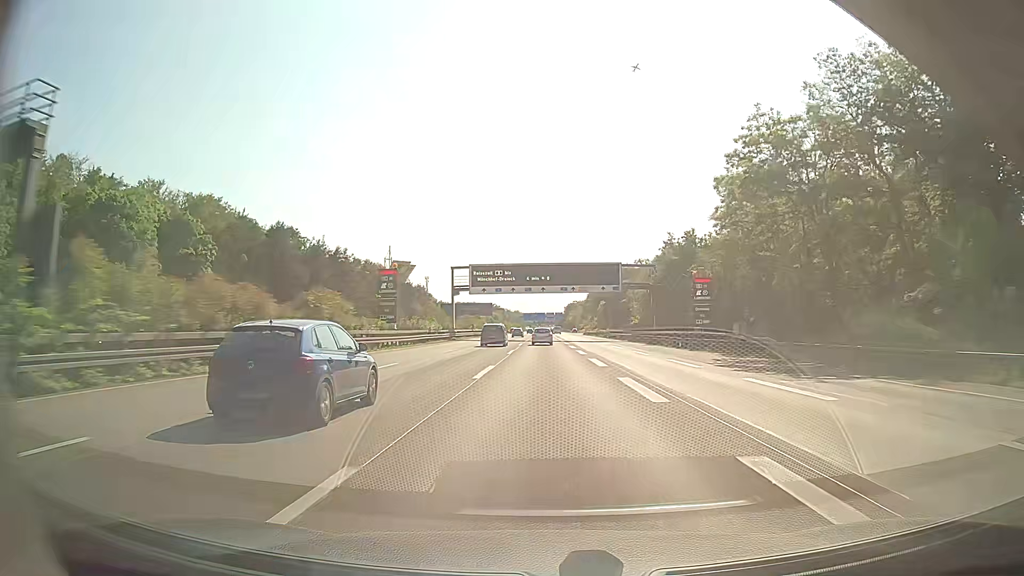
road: motorway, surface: asphalt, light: Day
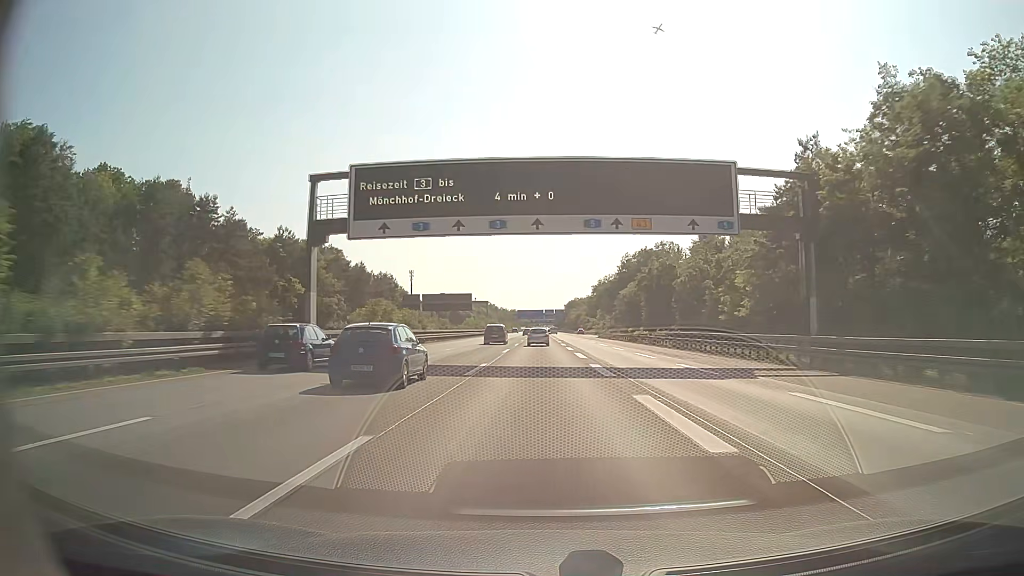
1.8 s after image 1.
(+0.1, +52.3) m; 0°
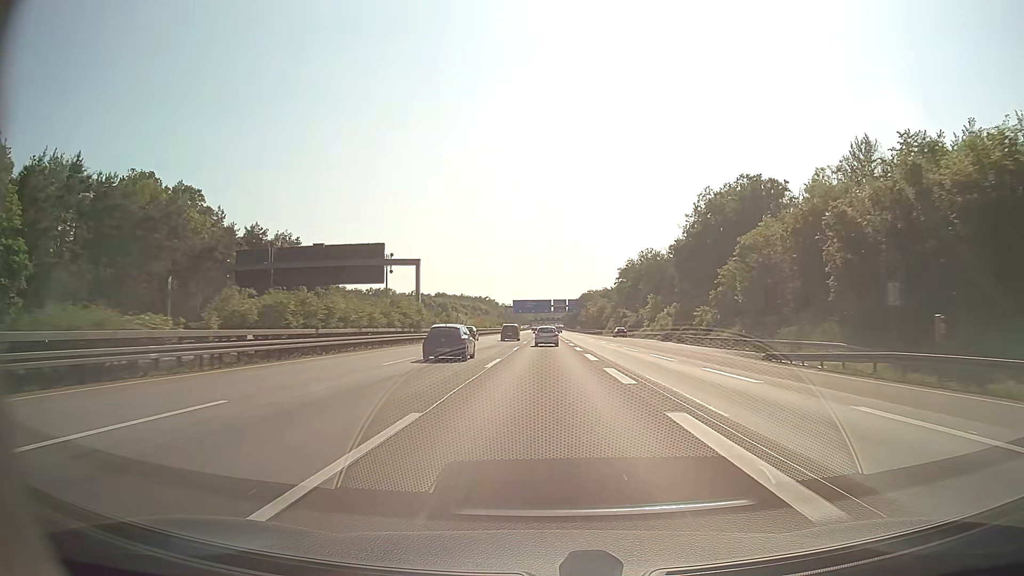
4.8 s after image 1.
(-0.3, +87.1) m; 0°
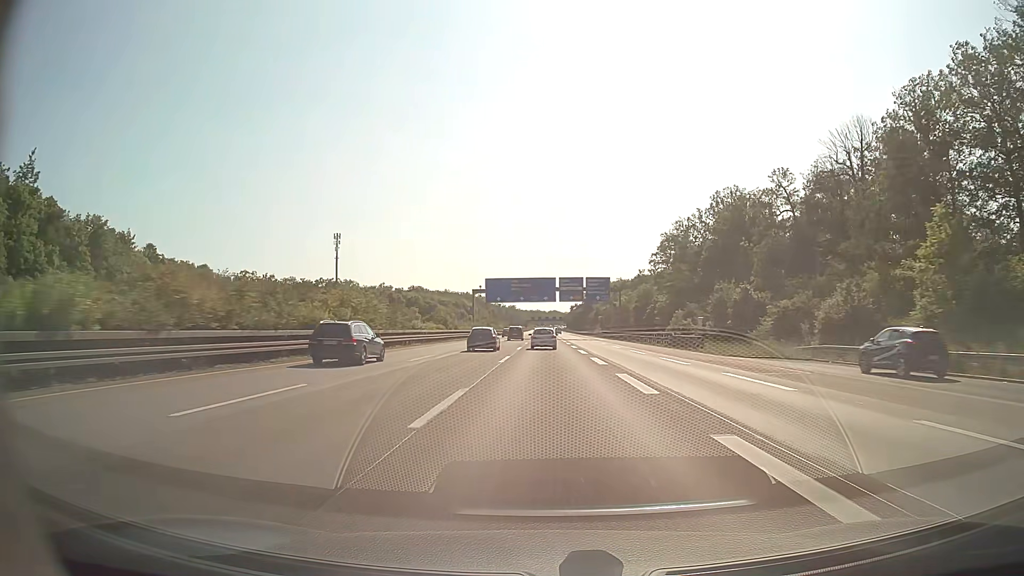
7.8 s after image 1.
(+0.1, +86.1) m; 0°
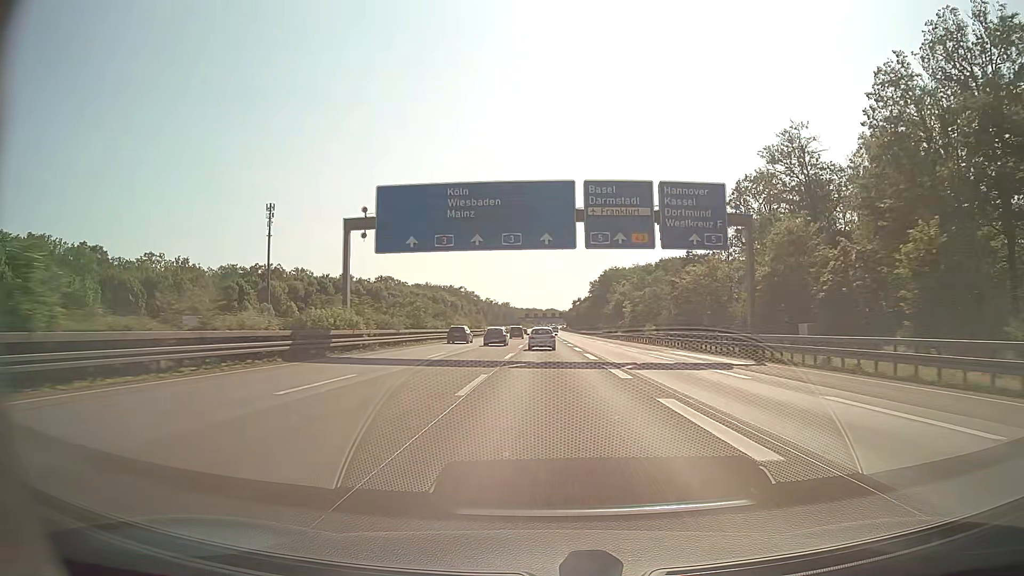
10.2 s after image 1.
(+0.2, +67.9) m; 0°
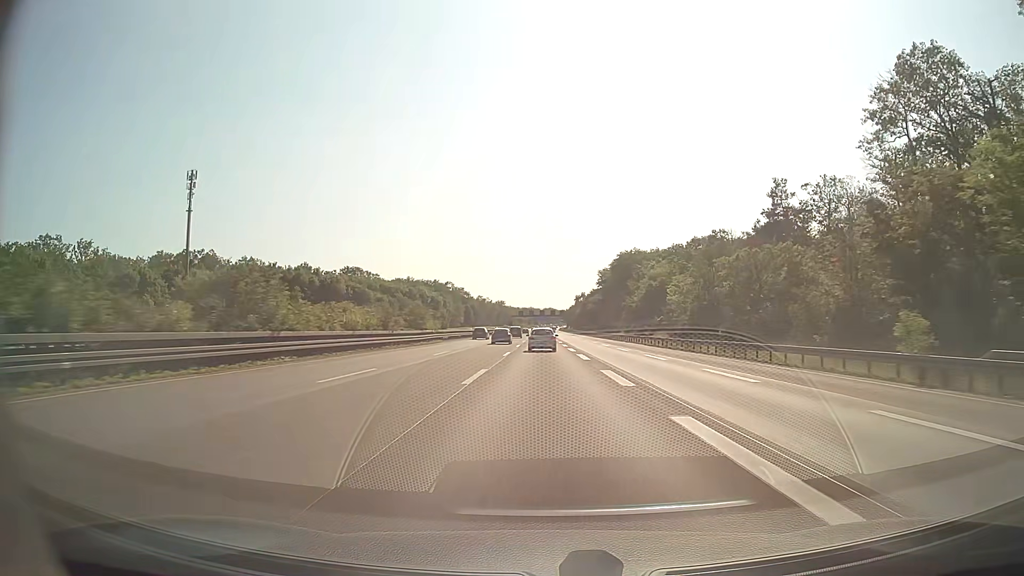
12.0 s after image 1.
(+0.1, +50.3) m; 0°
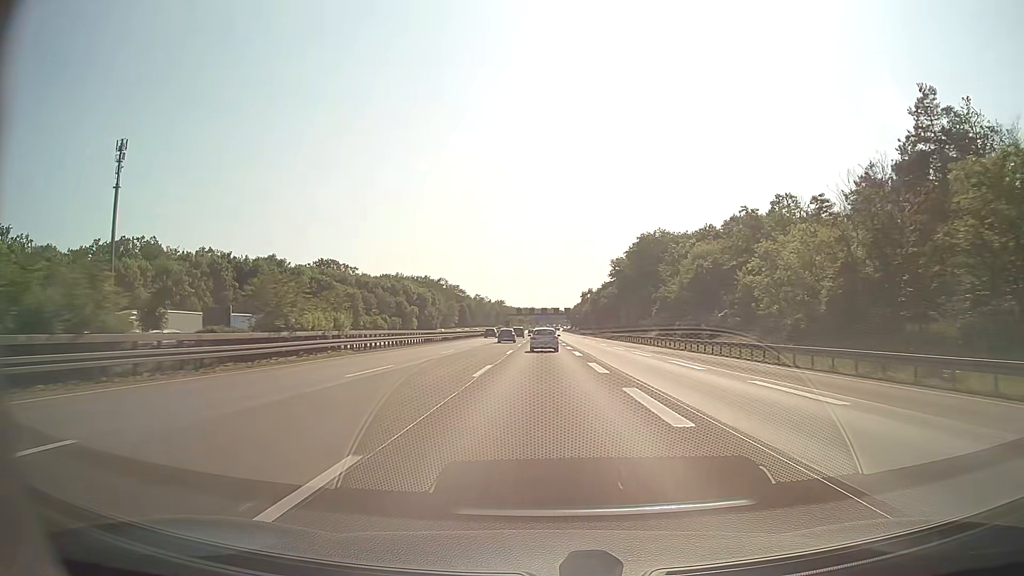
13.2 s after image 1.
(-0.1, +33.2) m; 0°
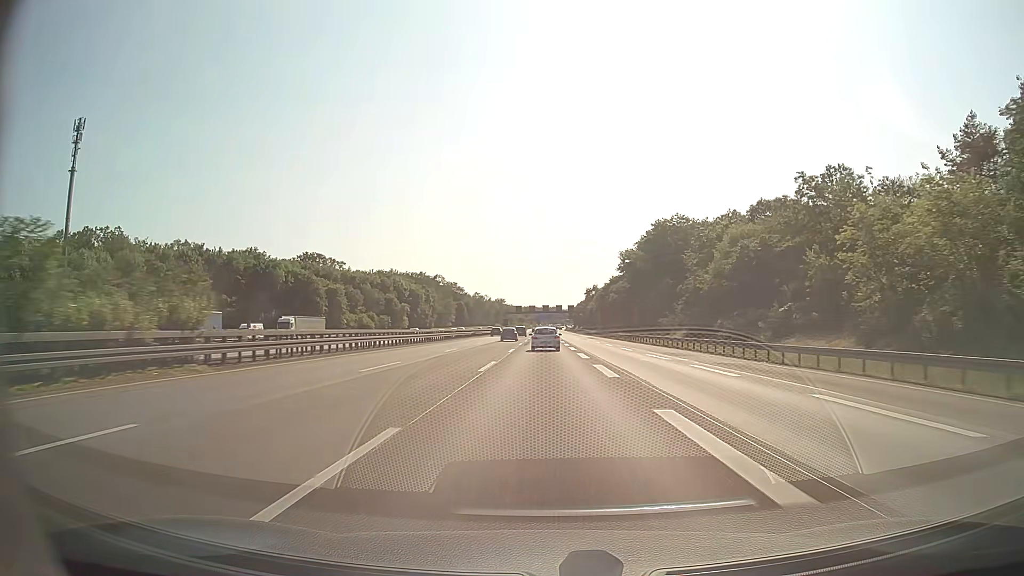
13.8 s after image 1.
(0.0, +16.5) m; 0°
(0, +10) (0, +20) (0, +30) (0, +40) (0, +50) (0, +60) (0, +70) (0, +80) (0, +90) (0, +100) m
